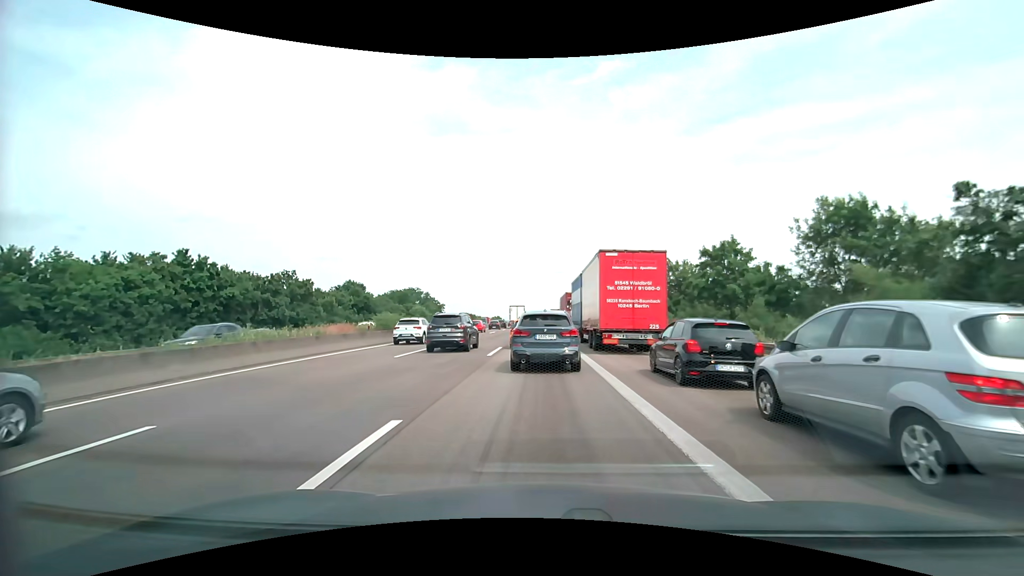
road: motorway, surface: asphalt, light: Day
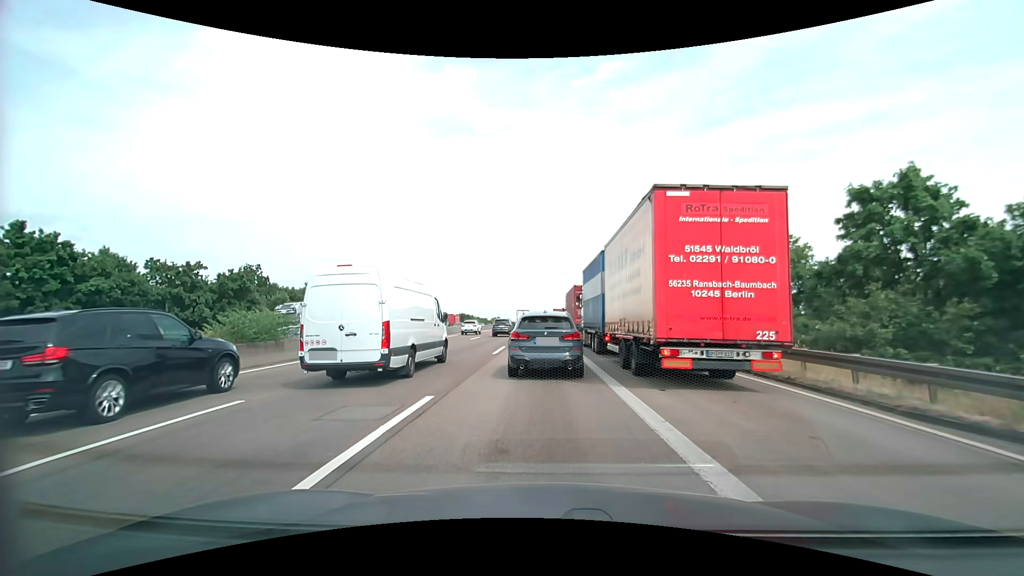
(+0.3, +15.8) m; +1°
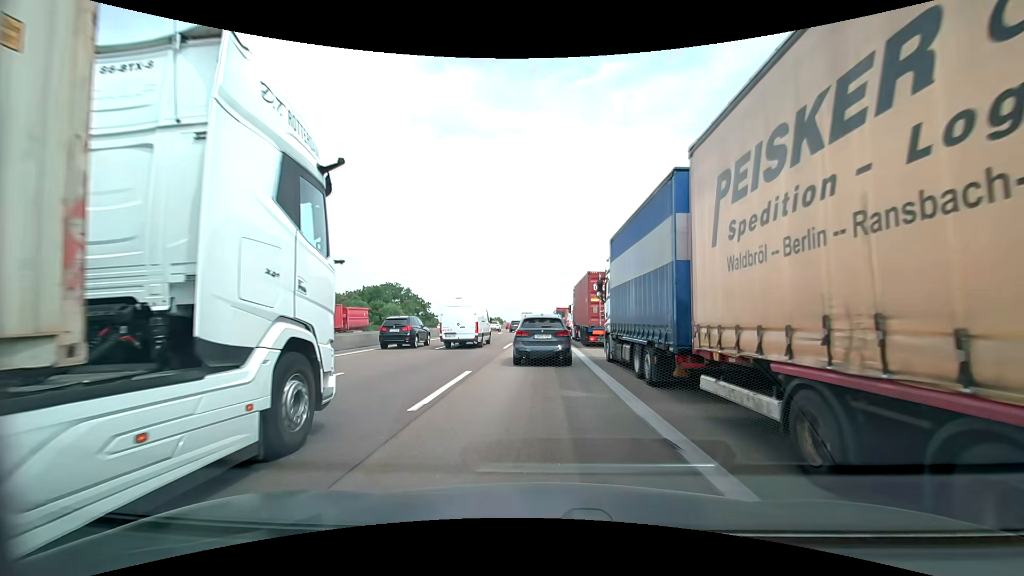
(0.0, +13.4) m; 0°
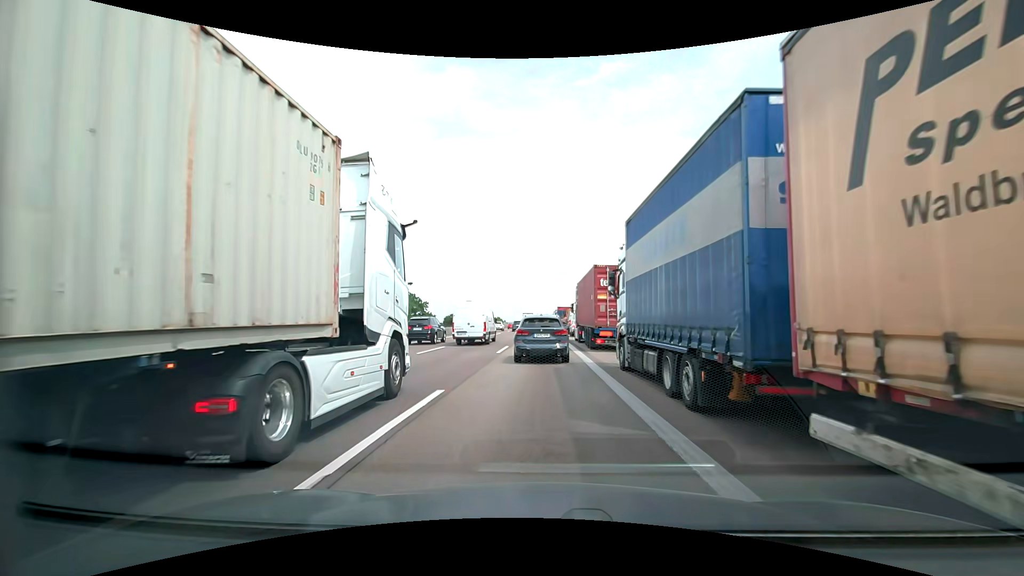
(0.0, +3.8) m; -2°
(0, +10) (+1, +20) (+1, +30) (+1, +40) (+2, +50) (+2, +60) (+3, +70) (+3, +80) (+3, +90) (+4, +100) m
